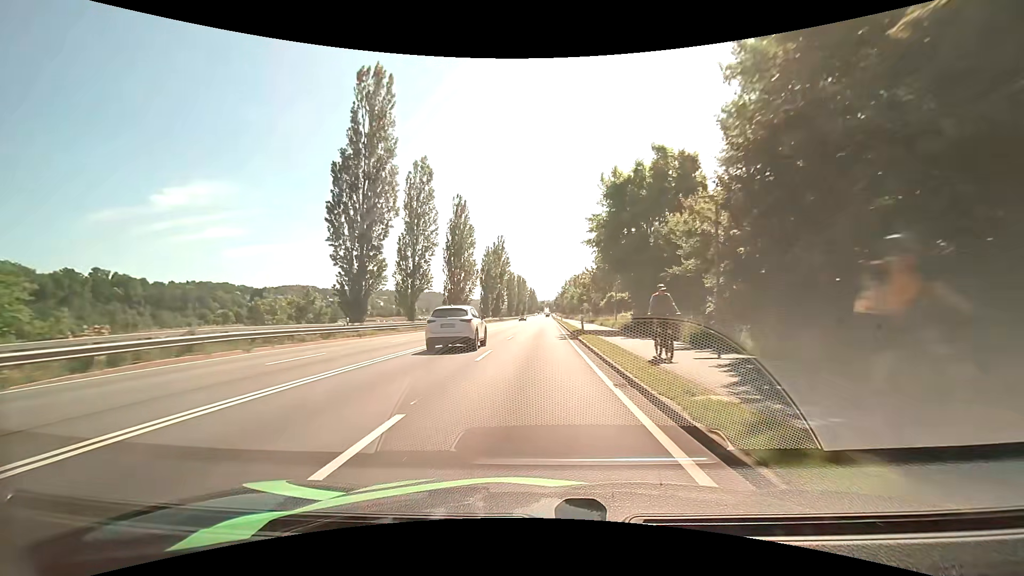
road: primary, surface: asphalt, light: Day
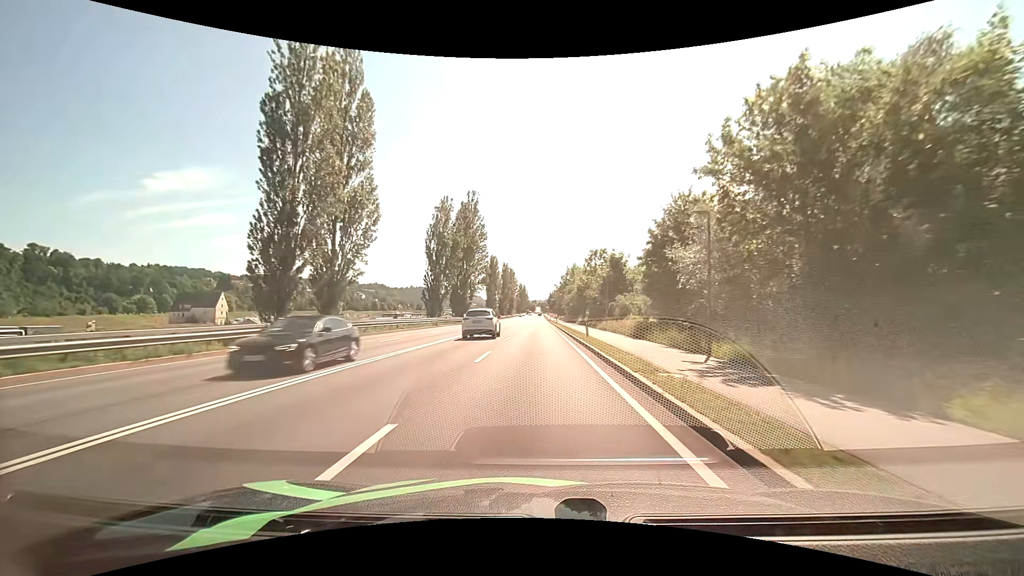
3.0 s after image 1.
(+0.6, +48.7) m; +1°
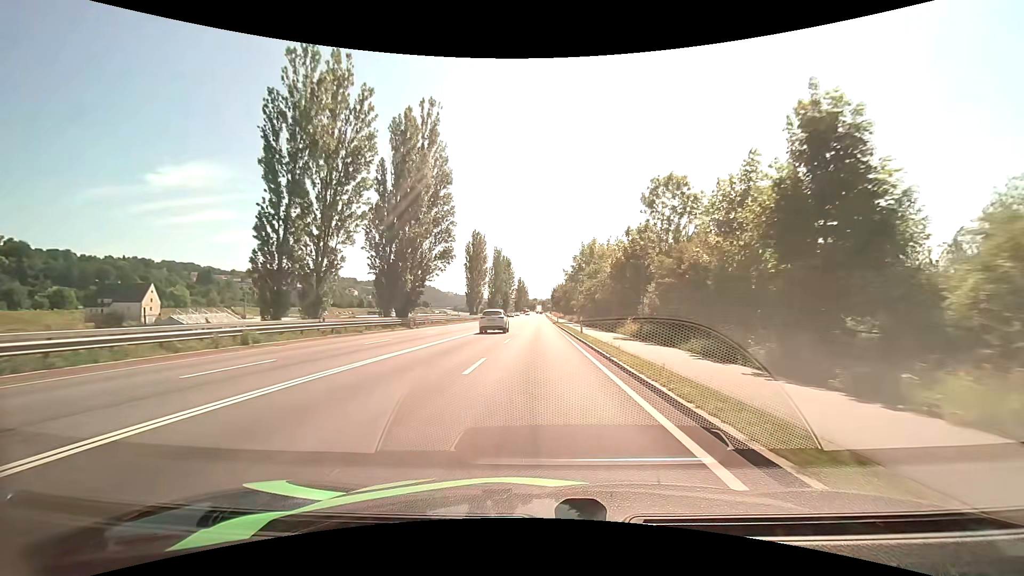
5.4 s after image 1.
(0.0, +38.9) m; 0°
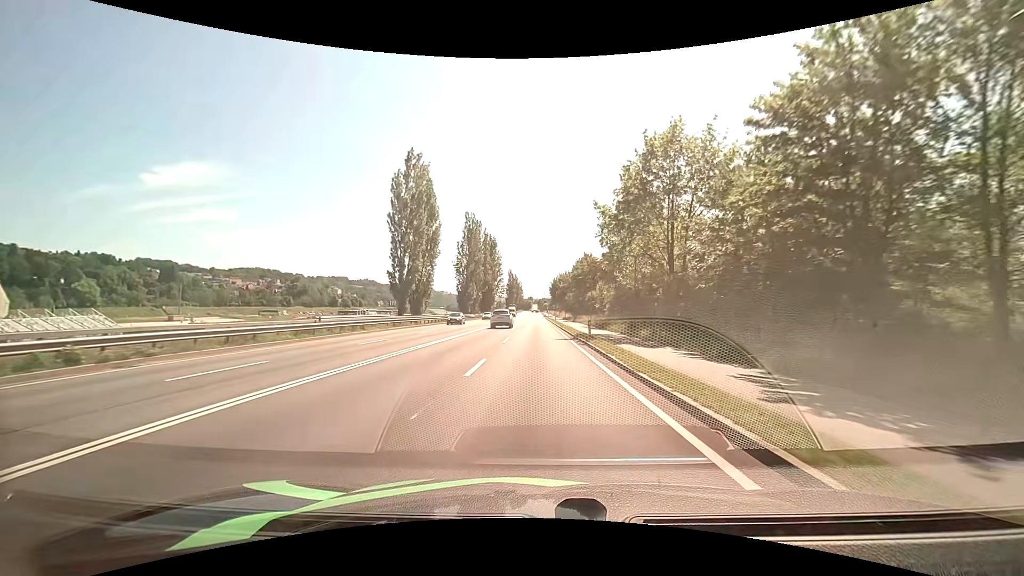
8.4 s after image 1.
(+0.2, +48.5) m; +1°
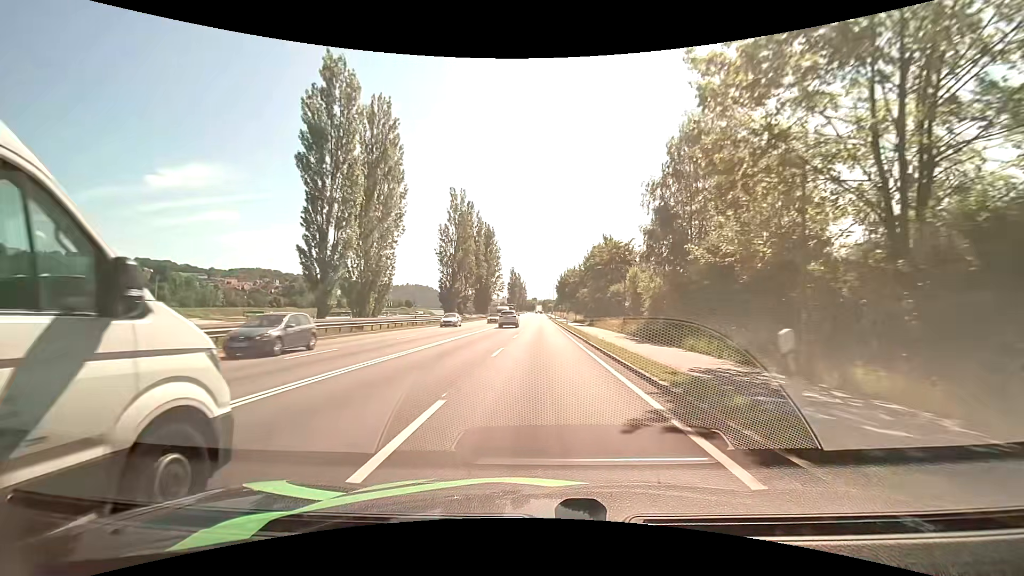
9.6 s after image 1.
(-0.2, +19.2) m; -1°
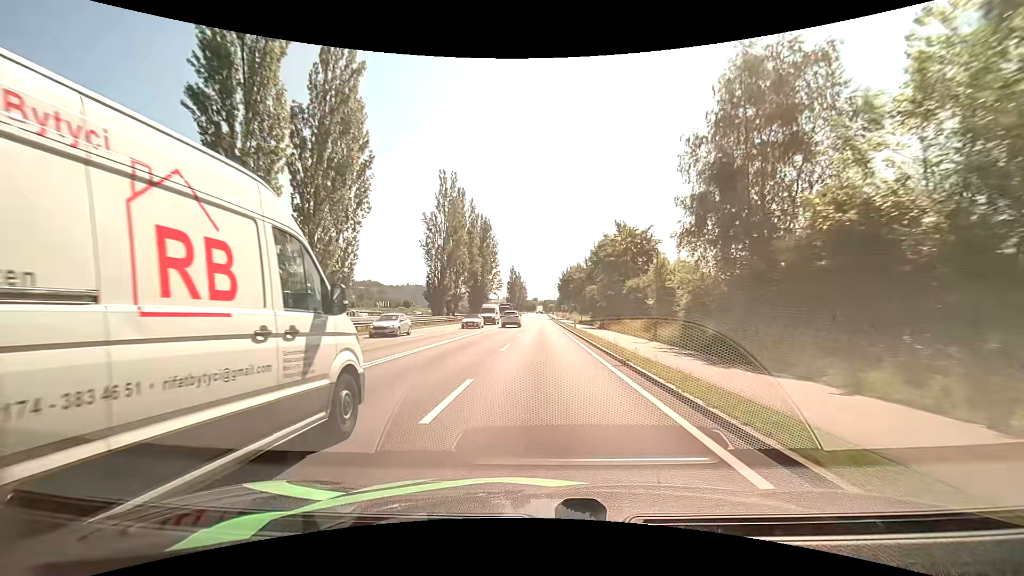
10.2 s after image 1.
(0.0, +9.5) m; 0°
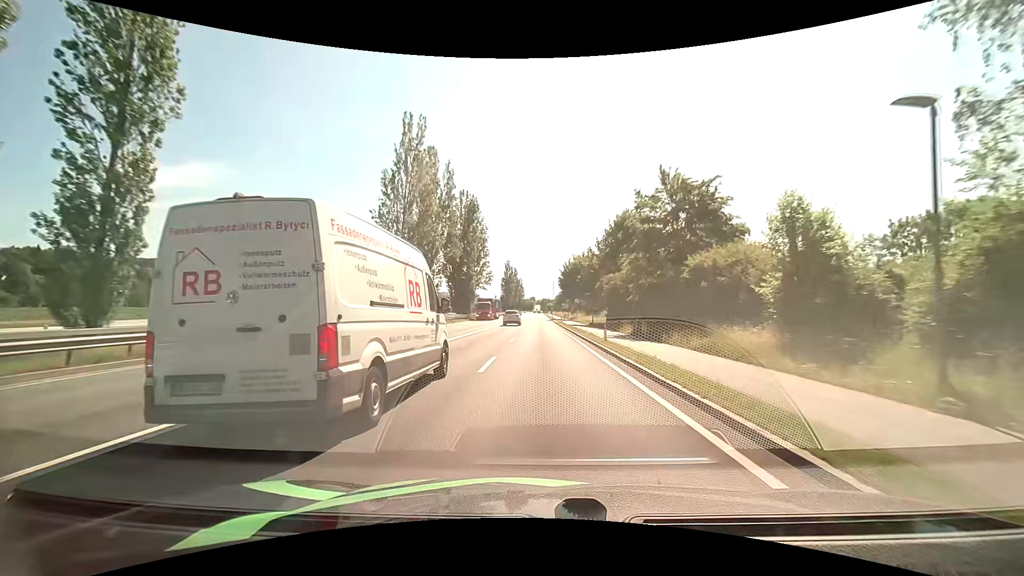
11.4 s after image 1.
(0.0, +18.9) m; 0°
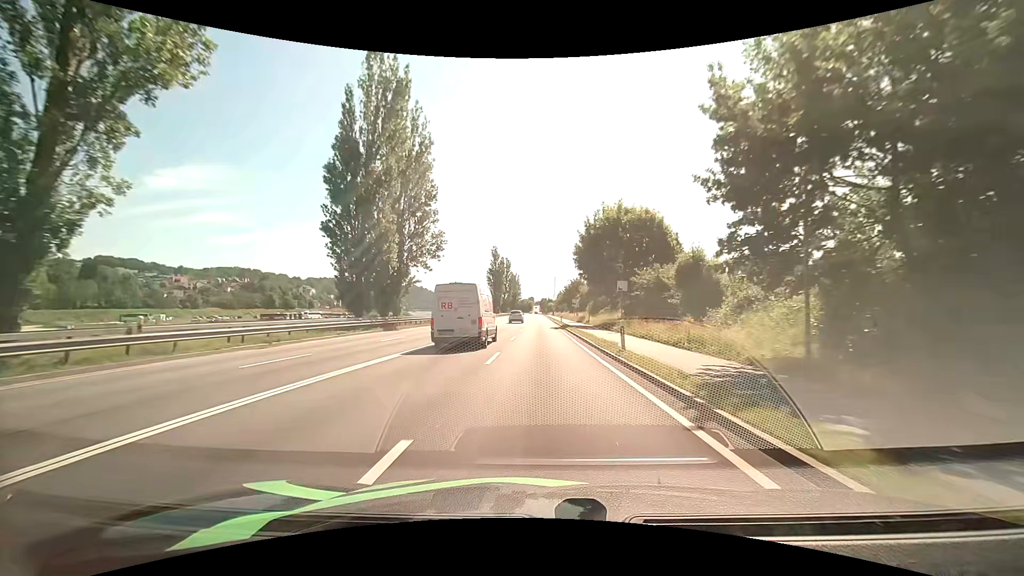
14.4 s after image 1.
(+0.2, +46.2) m; 0°
(0, +10) (0, +20) (0, +30) (0, +40) (0, +50) (0, +60) (+1, +70) (+1, +80) (+1, +90) (+1, +100) m
